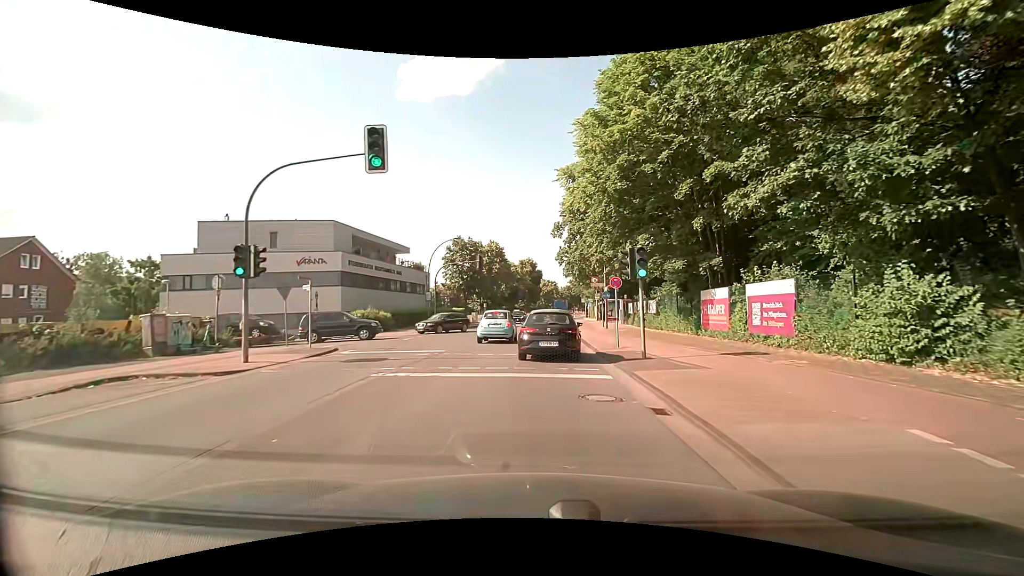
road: primary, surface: asphalt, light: Day
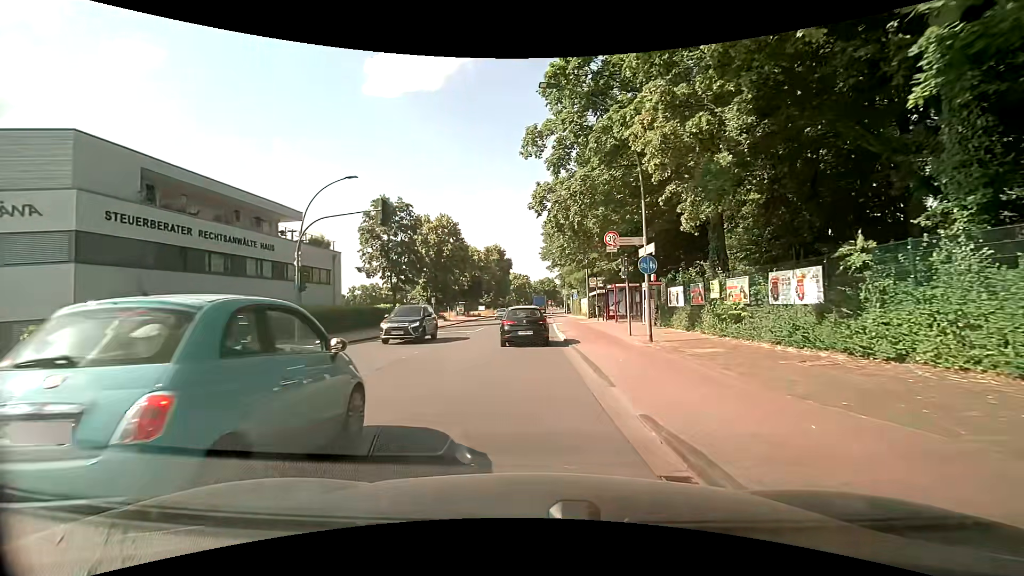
(+0.4, +21.8) m; +1°
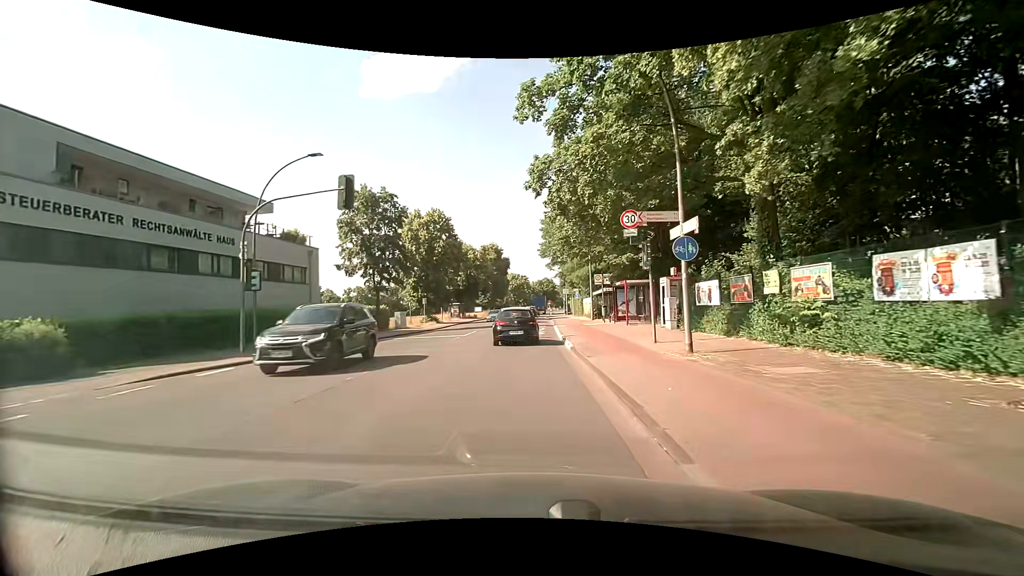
(+0.1, +4.3) m; +1°
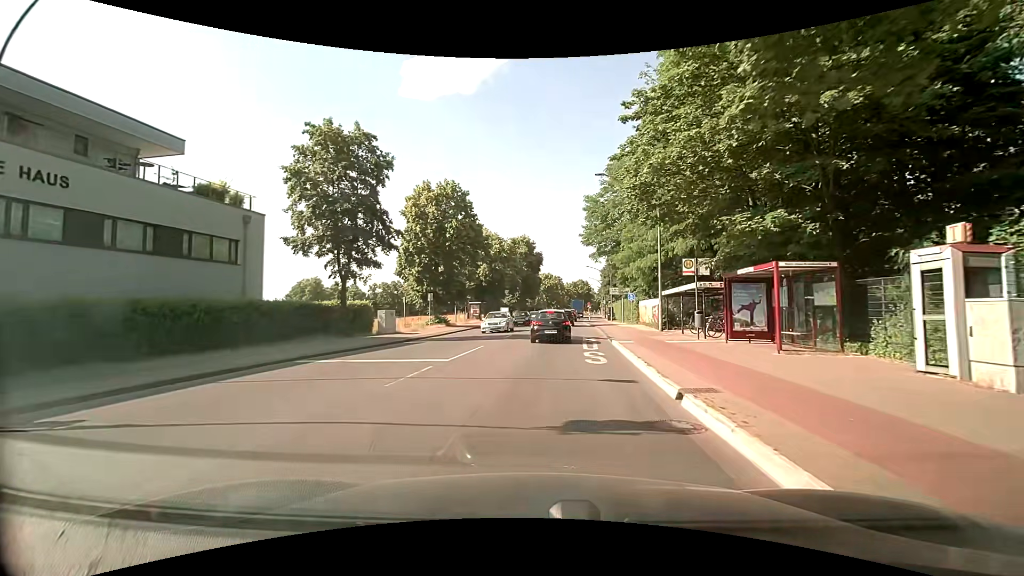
(-0.5, +13.7) m; -3°
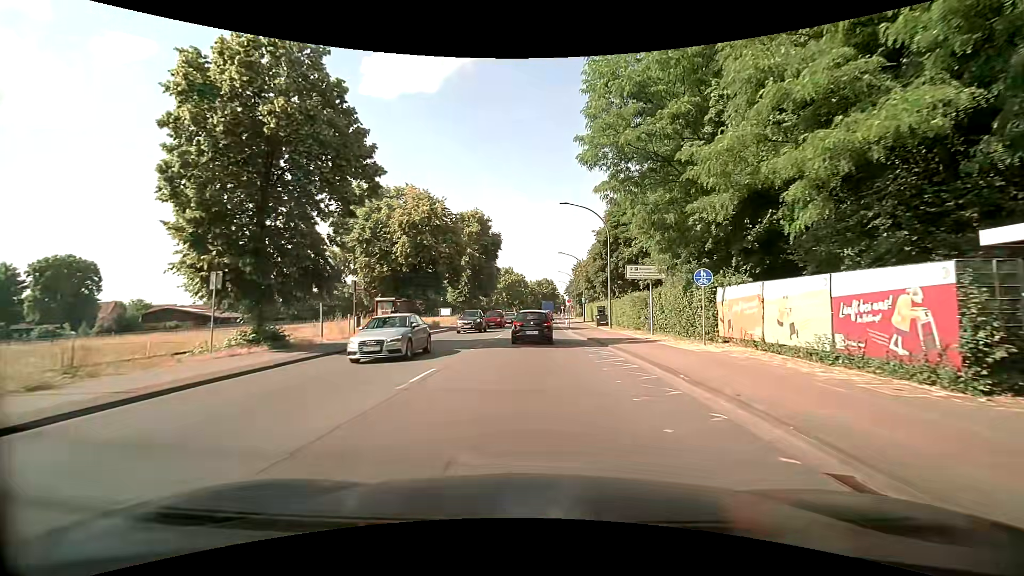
(+0.6, +25.5) m; +3°
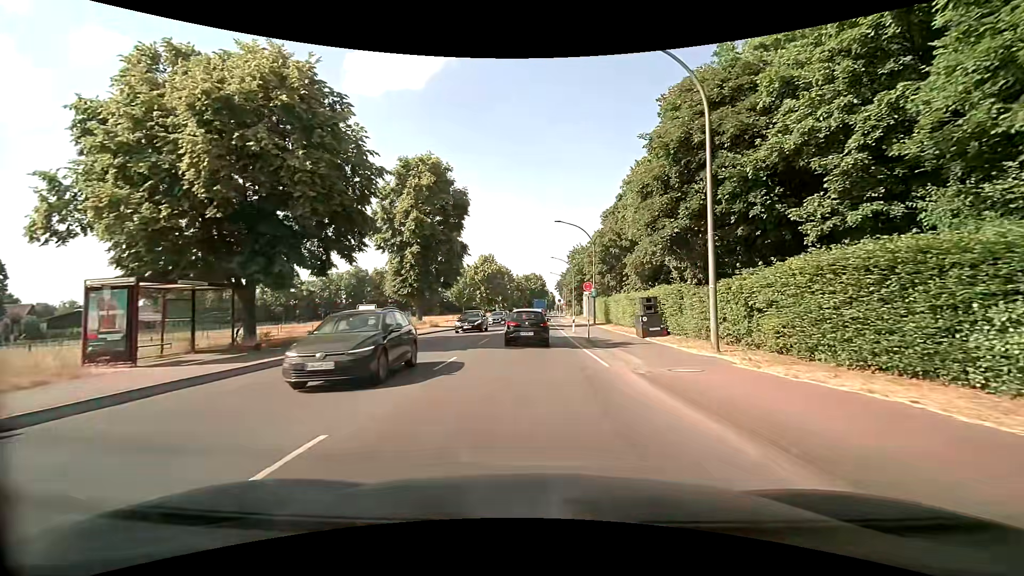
(+0.4, +24.2) m; +2°
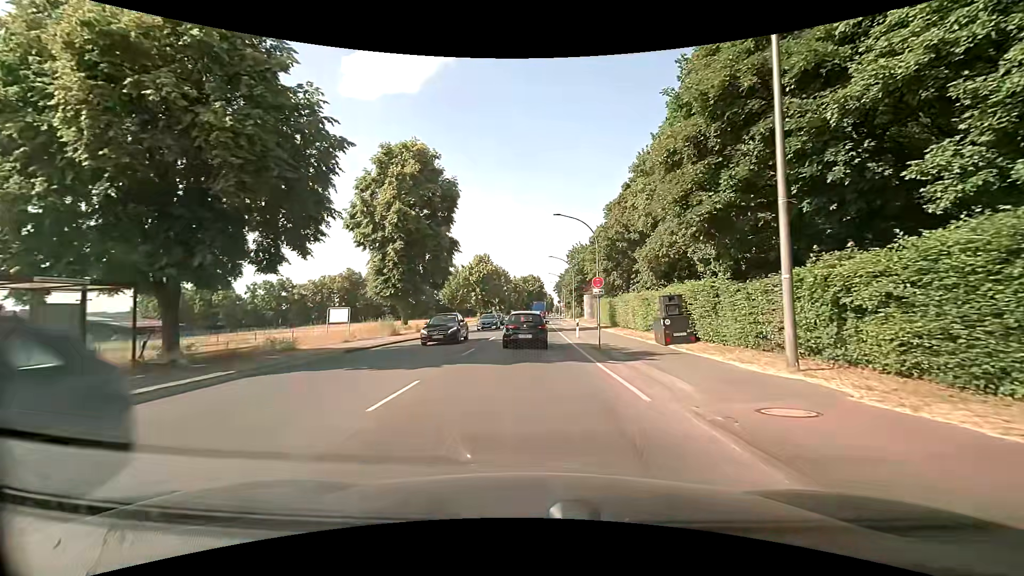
(0.0, +4.5) m; 0°
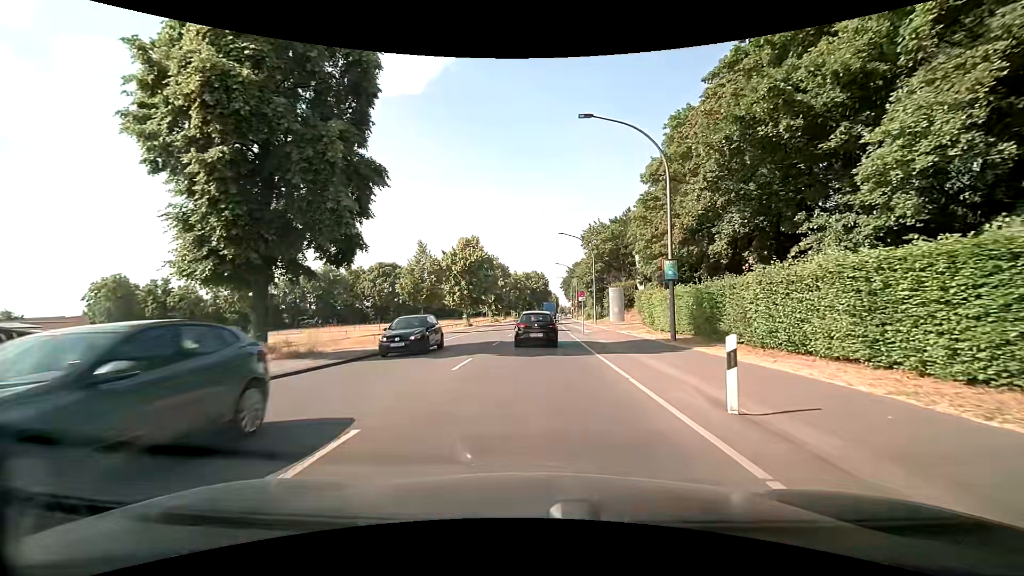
(-0.1, +22.5) m; -1°
(0, +10) (0, +20) (+1, +30) (+1, +40) (+1, +50) (+2, +60) (+2, +70) (+2, +80) (+3, +90) (+3, +100) m
